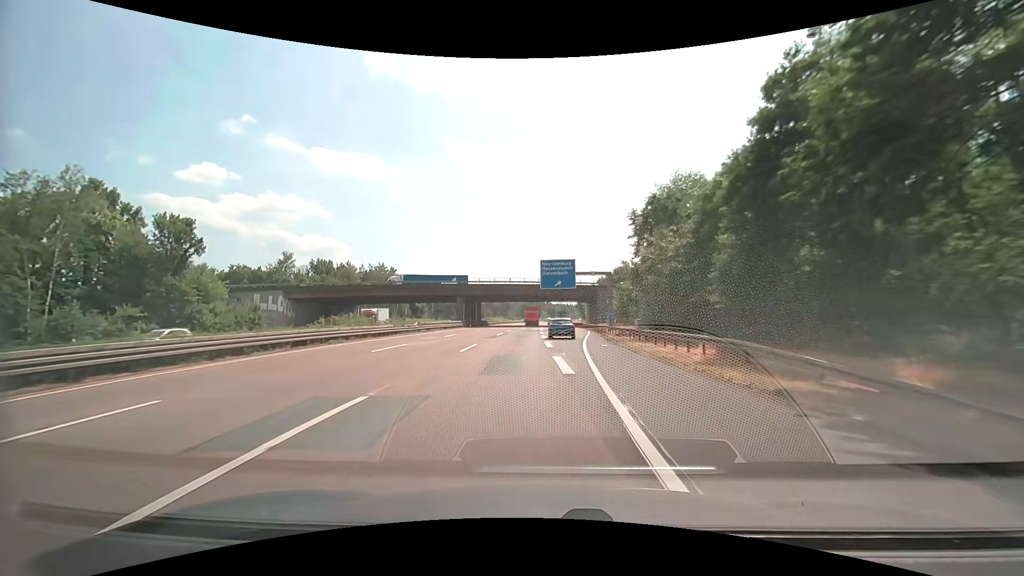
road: motorway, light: Day
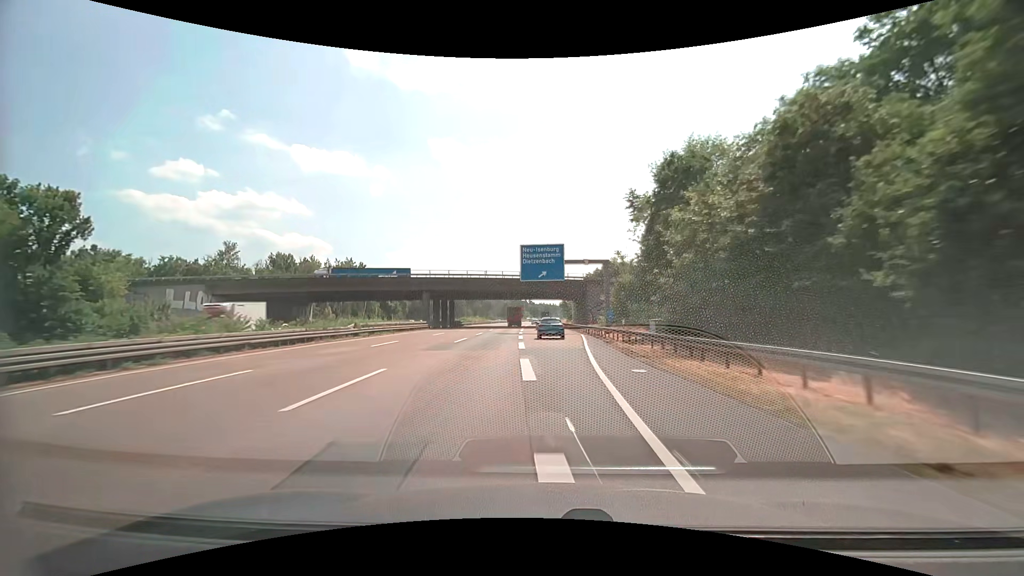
(+0.2, +13.2) m; +2°
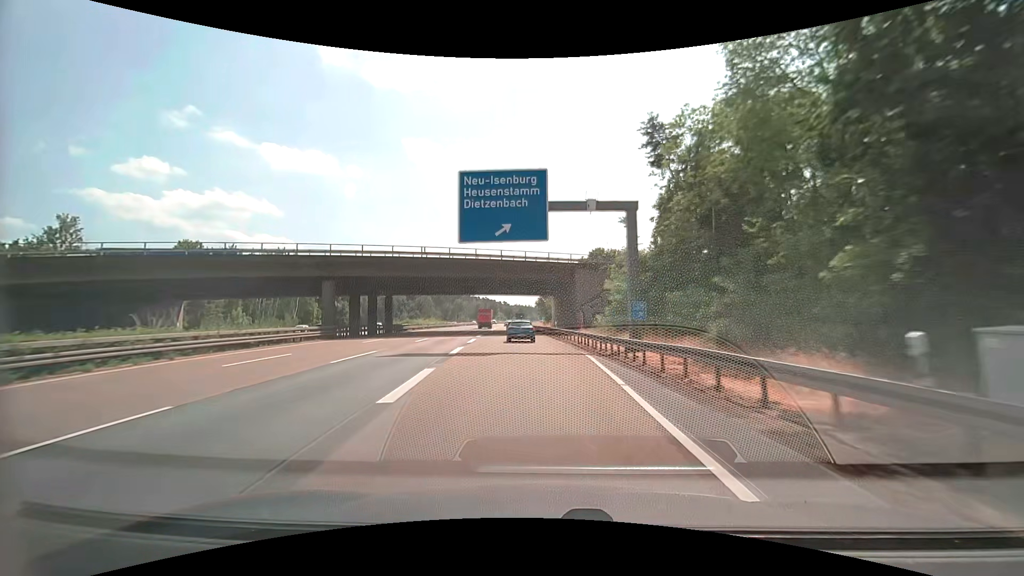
(+0.7, +26.1) m; +3°
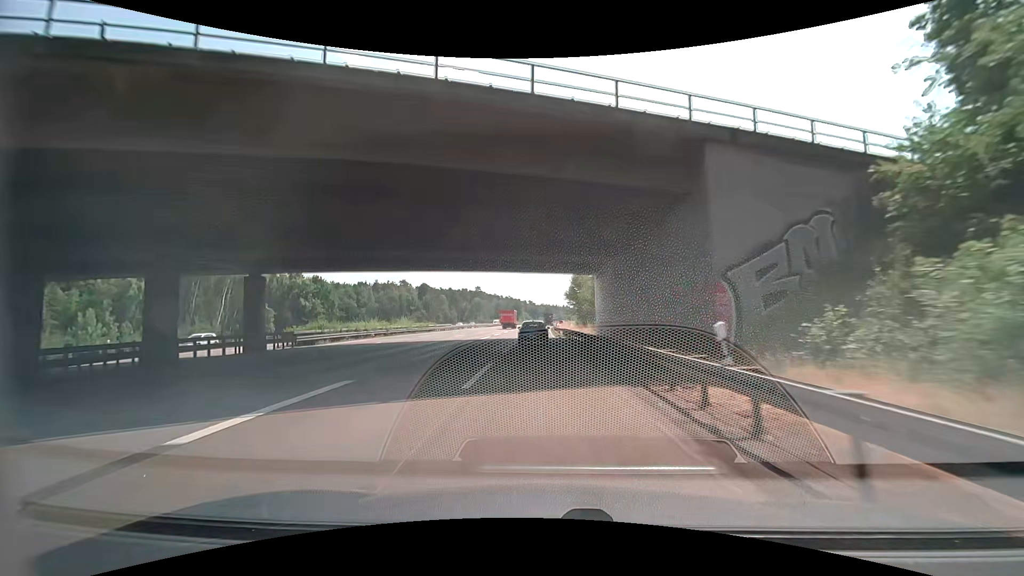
(-0.7, +38.5) m; -3°
(0, +10) (0, +20) (0, +30) (-1, +40) (-1, +50) (-1, +60) (-1, +70) (-1, +80) (-1, +90) (-1, +100) m
